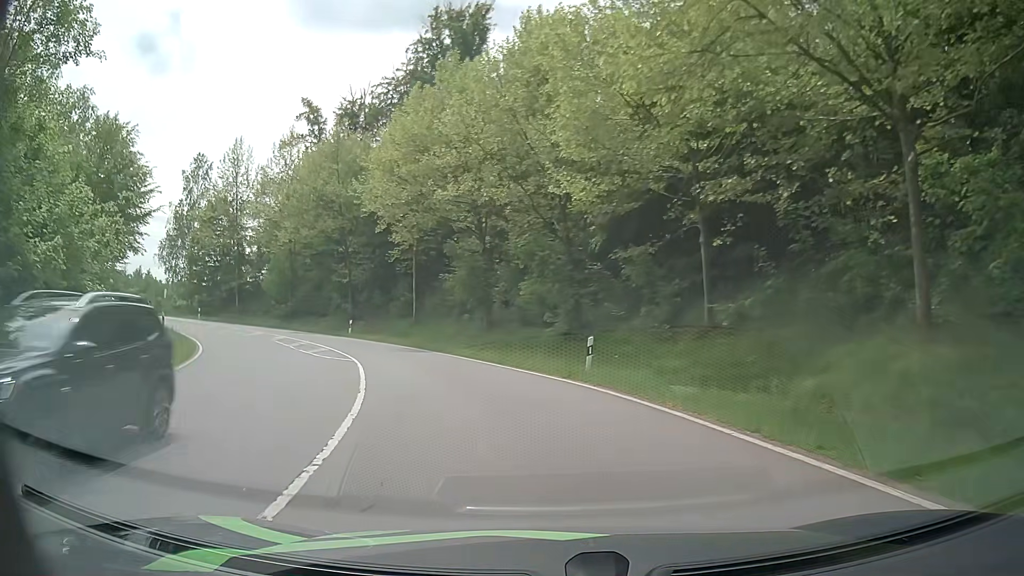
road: primary_link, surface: asphalt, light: Day
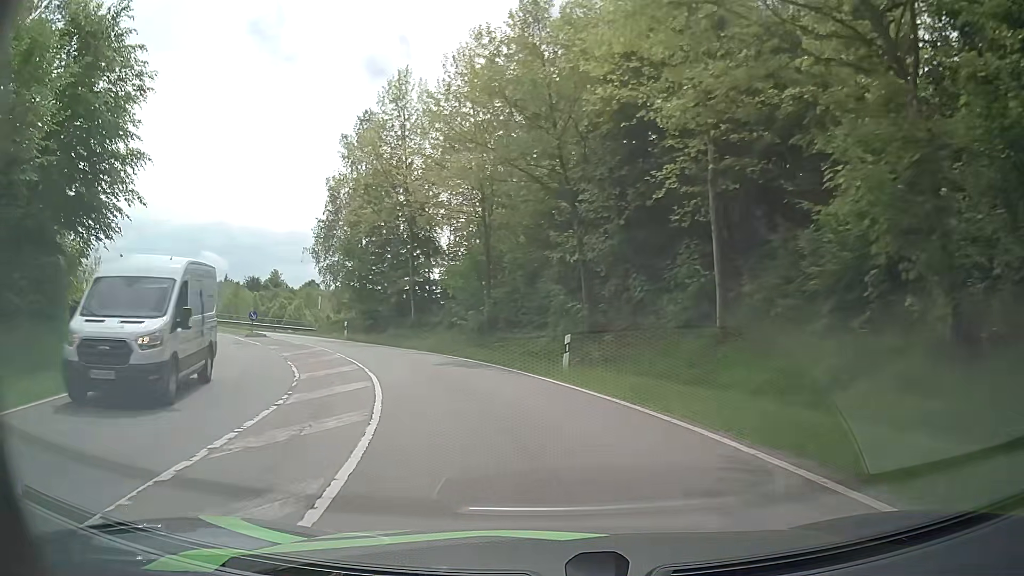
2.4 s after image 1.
(-5.1, +23.6) m; -24°
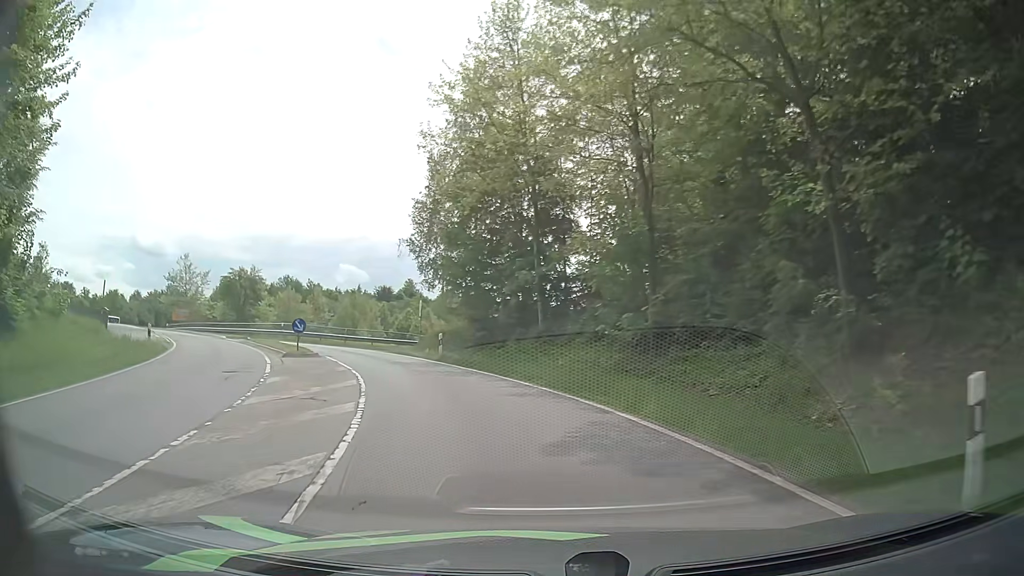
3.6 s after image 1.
(-1.3, +12.3) m; -13°
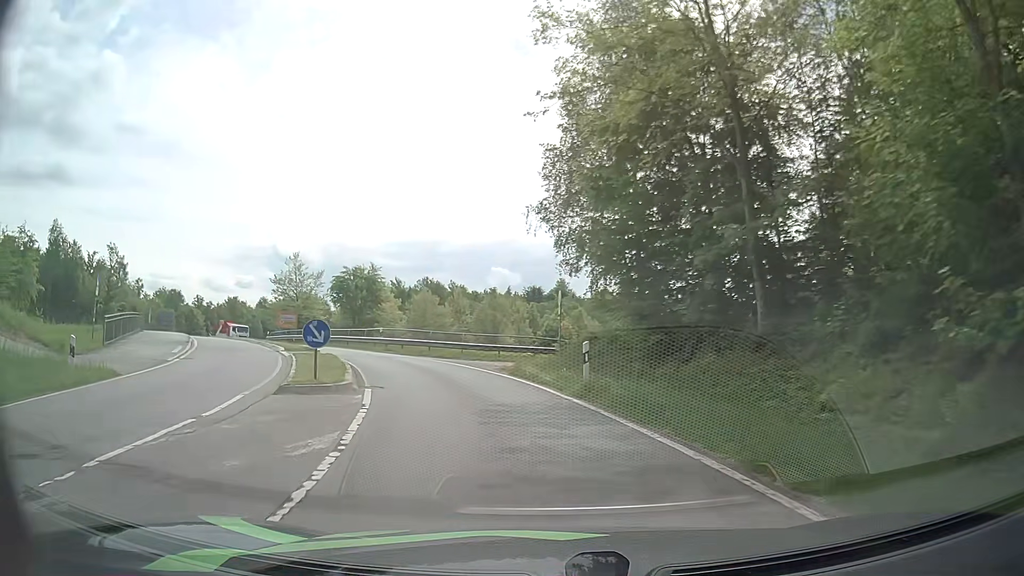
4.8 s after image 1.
(-1.3, +12.2) m; -12°
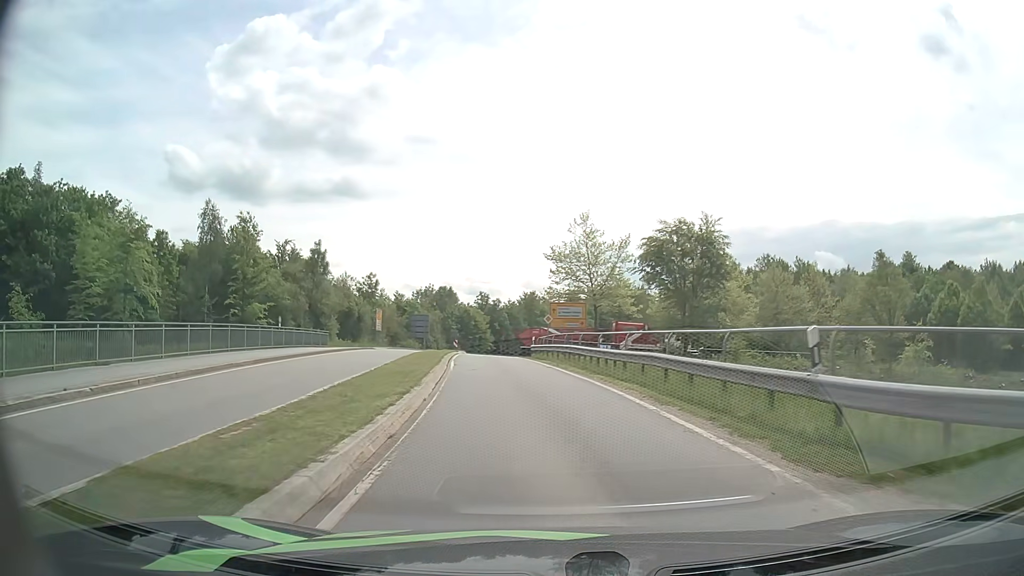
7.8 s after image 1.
(-8.2, +29.8) m; -28°
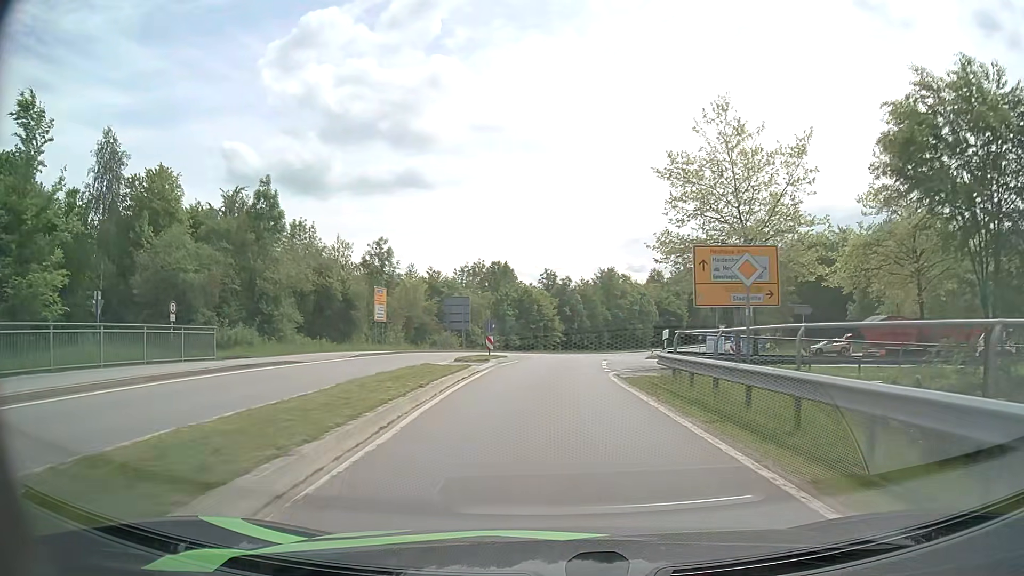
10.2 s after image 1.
(-1.9, +27.2) m; -6°
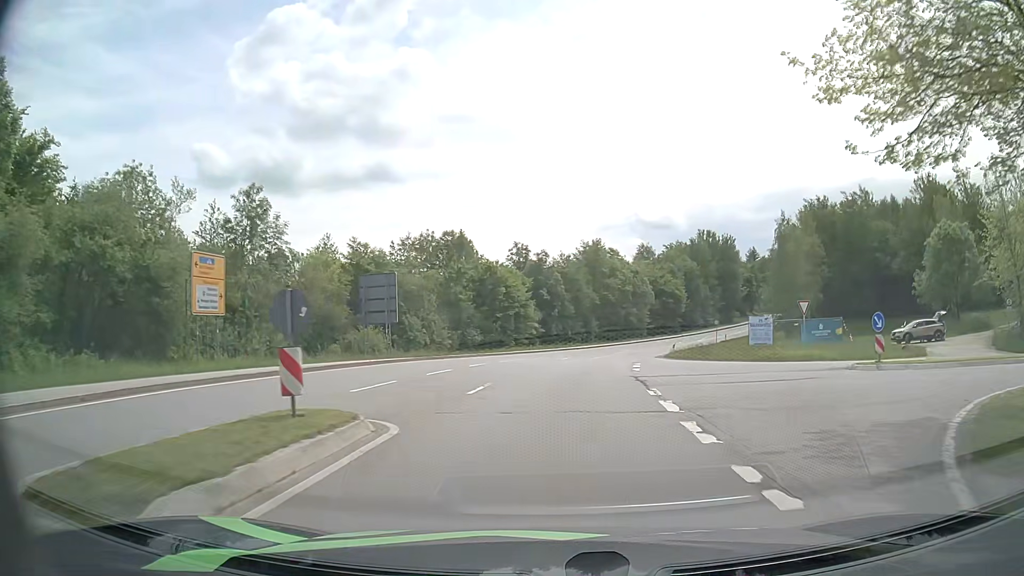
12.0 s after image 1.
(+0.3, +22.1) m; +3°
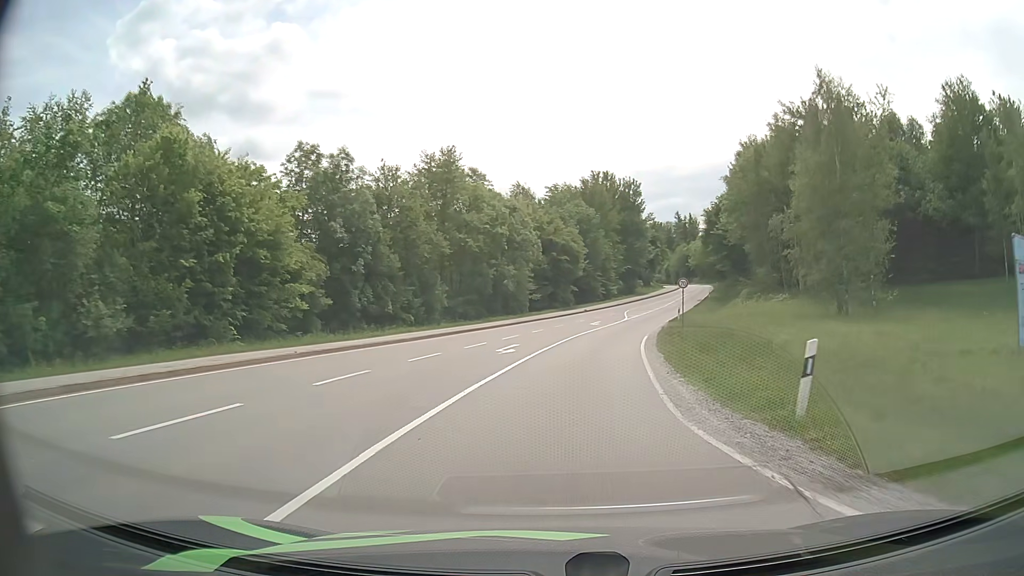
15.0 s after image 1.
(+3.4, +38.6) m; +11°
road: secondary
(0, +10) (+1, +20) (+3, +30) (+5, +40) (+7, +49) (+10, +59) (+13, +69) (+15, +78) (+18, +88) (+21, +97) m
